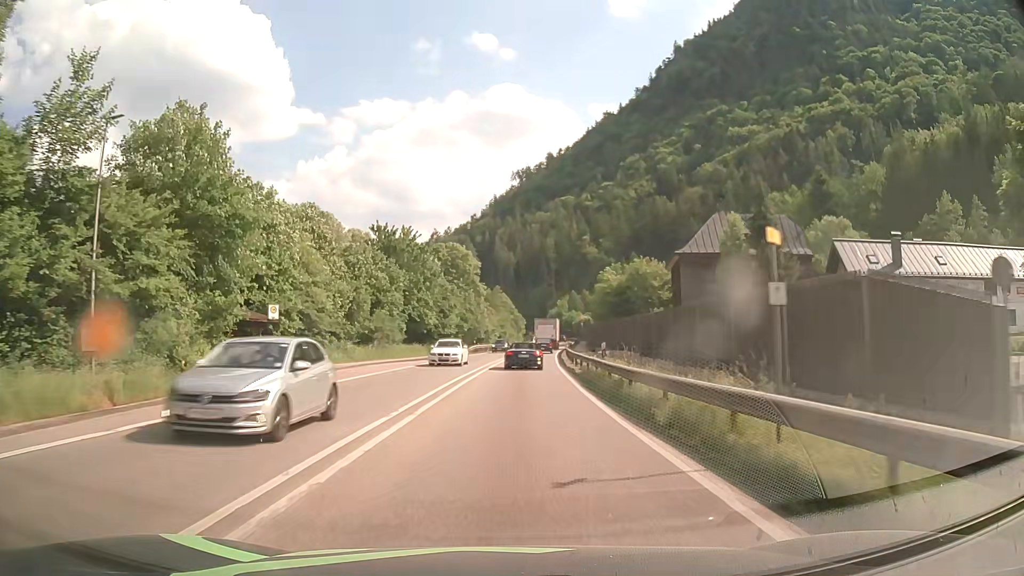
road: primary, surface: asphalt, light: Day
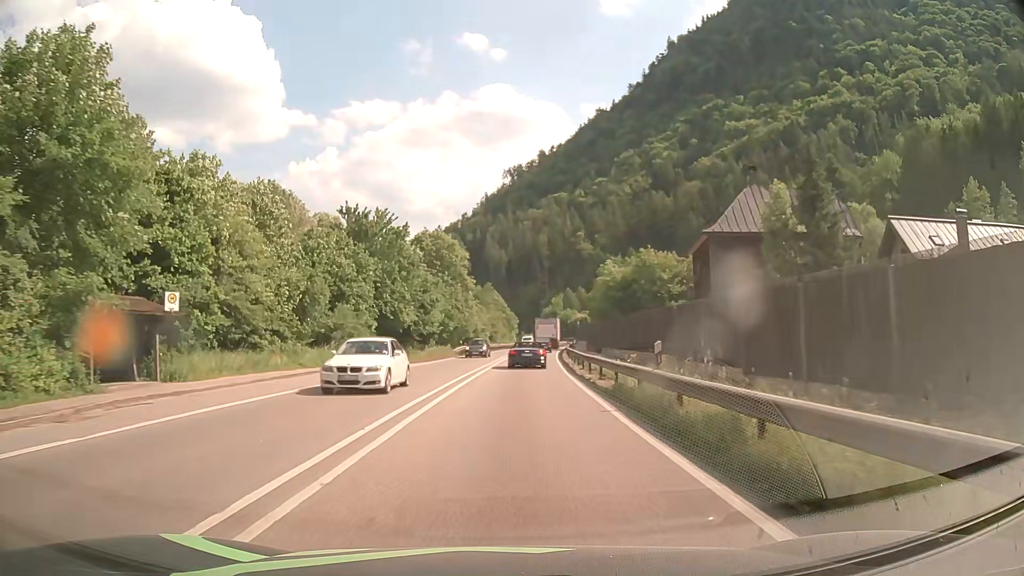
(+0.1, +9.3) m; +1°
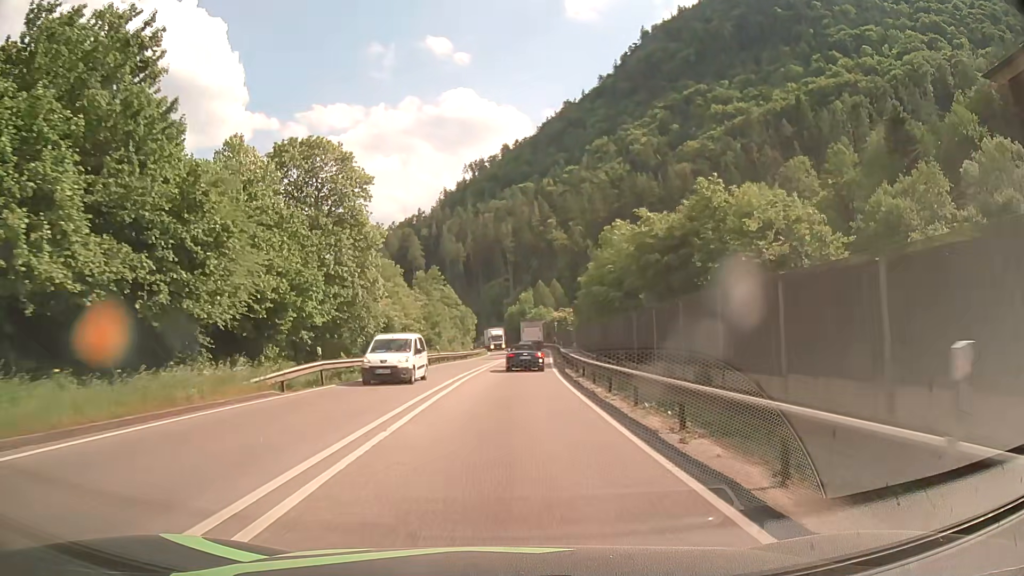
(+1.1, +37.6) m; +3°
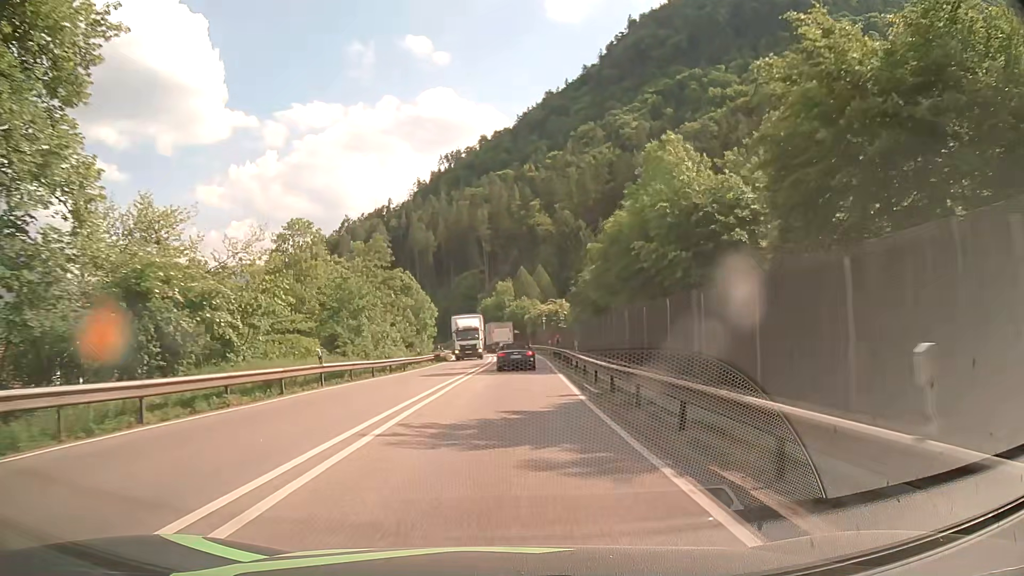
(+0.4, +28.2) m; +2°
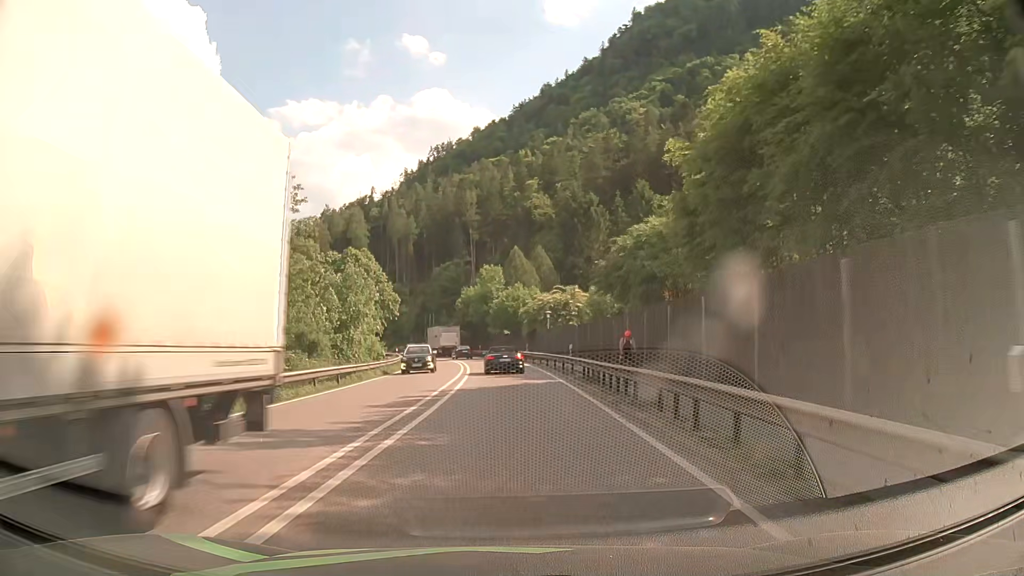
(+0.4, +28.1) m; +1°
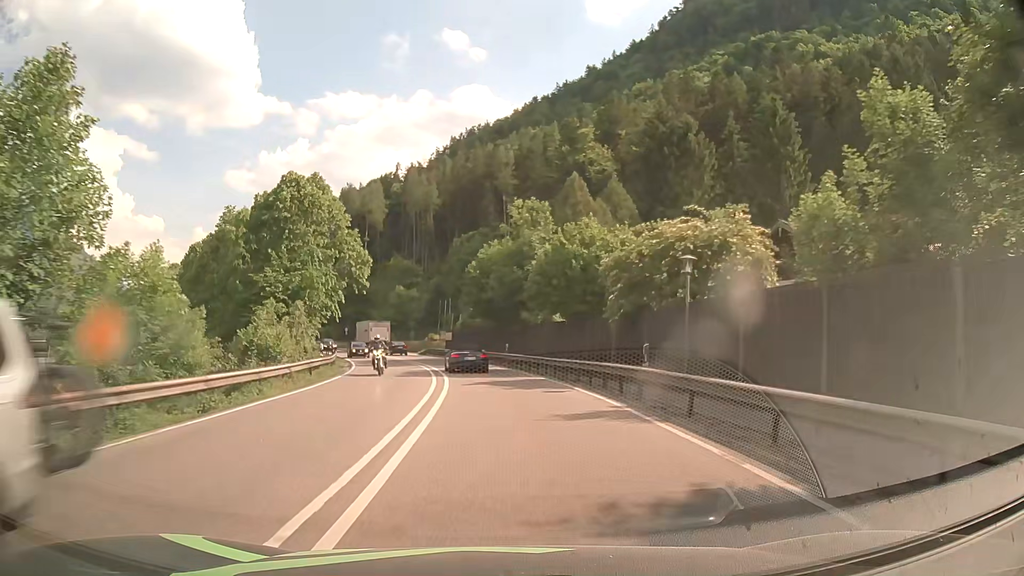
(-0.9, +37.3) m; -3°
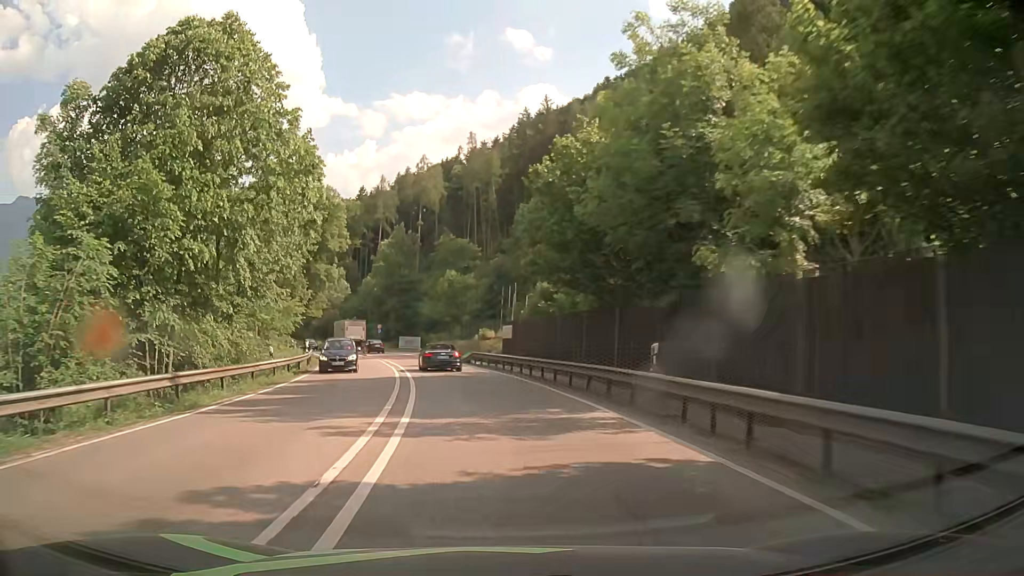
(-1.3, +28.0) m; -6°
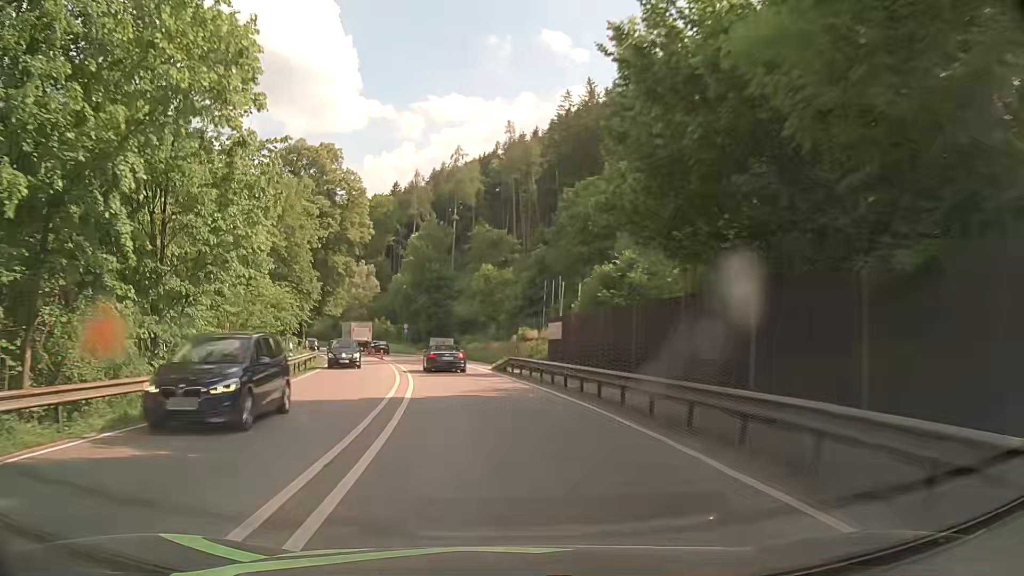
(-0.3, +9.4) m; -3°
(0, +10) (-1, +20) (-2, +30) (-4, +40) (-6, +49) (-9, +59) (-12, +69) (-16, +78) (-19, +87) (-23, +96) m
